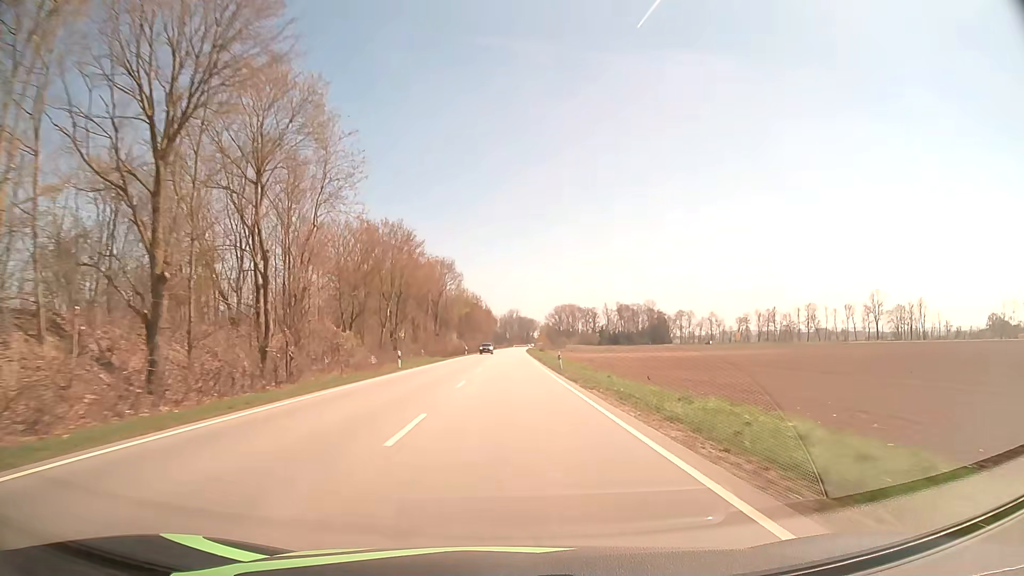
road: secondary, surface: asphalt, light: Day
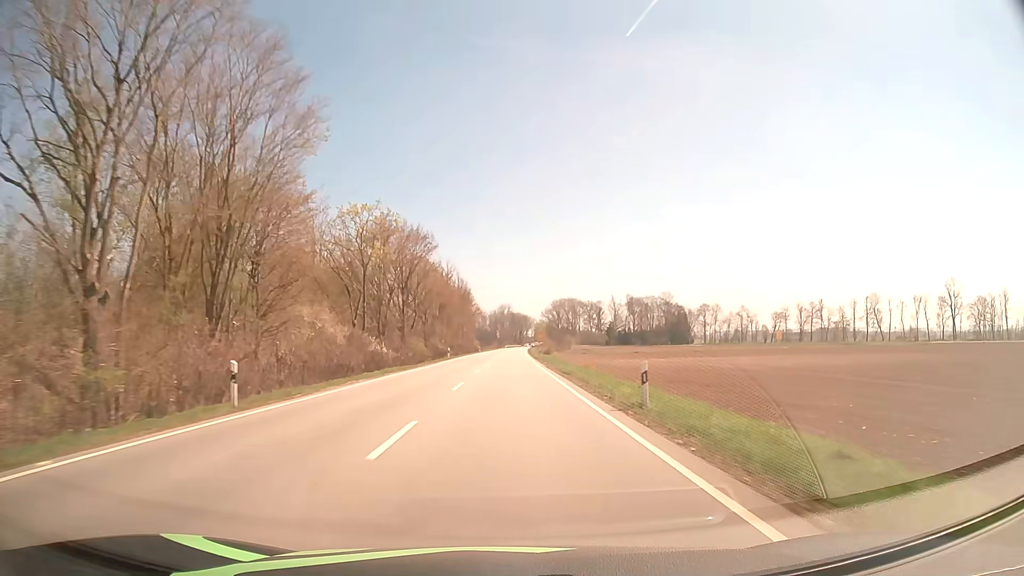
(+0.4, +72.9) m; +1°
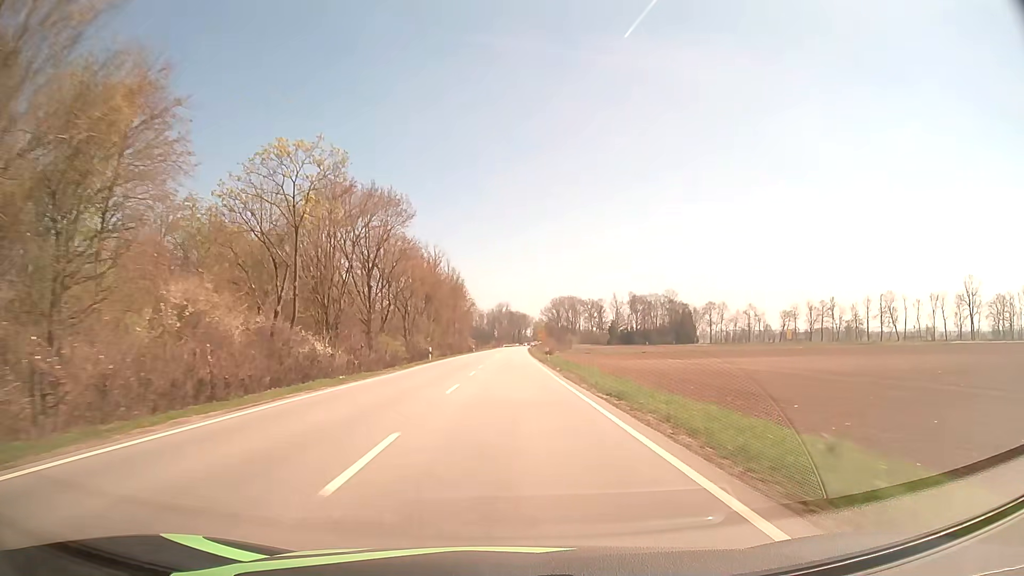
(0.0, +14.1) m; 0°
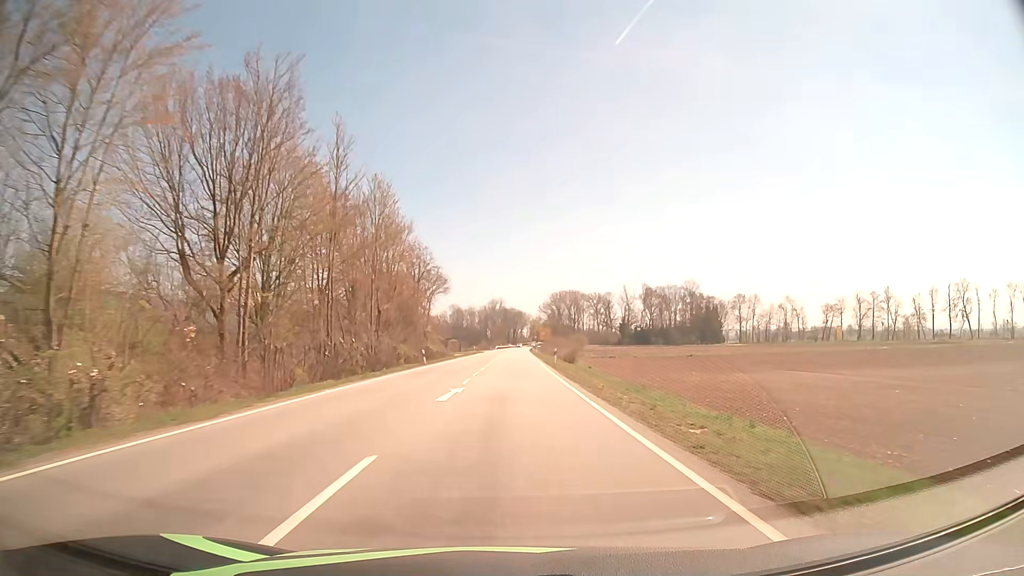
(+0.3, +54.6) m; +1°
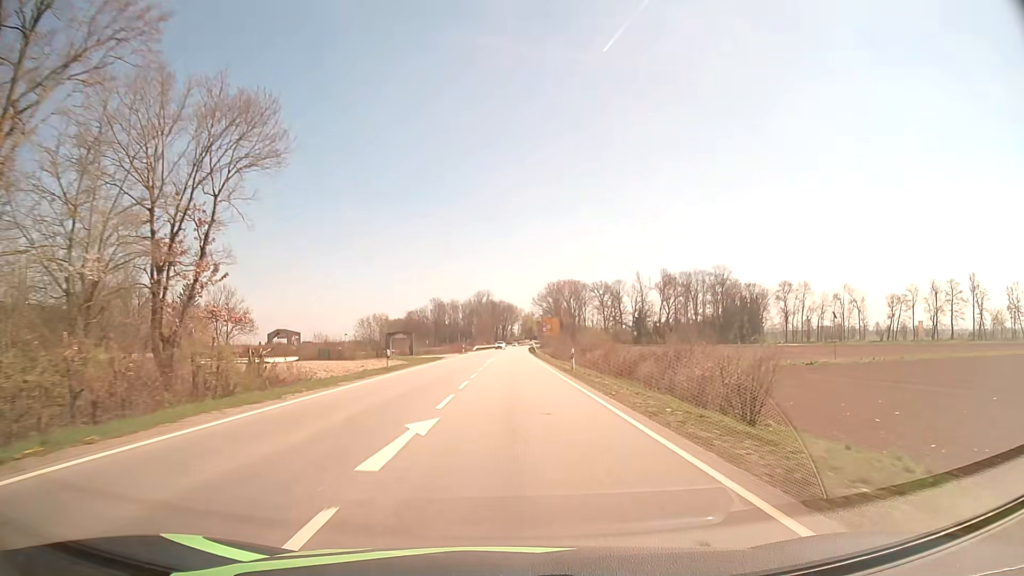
(+0.3, +62.9) m; +1°
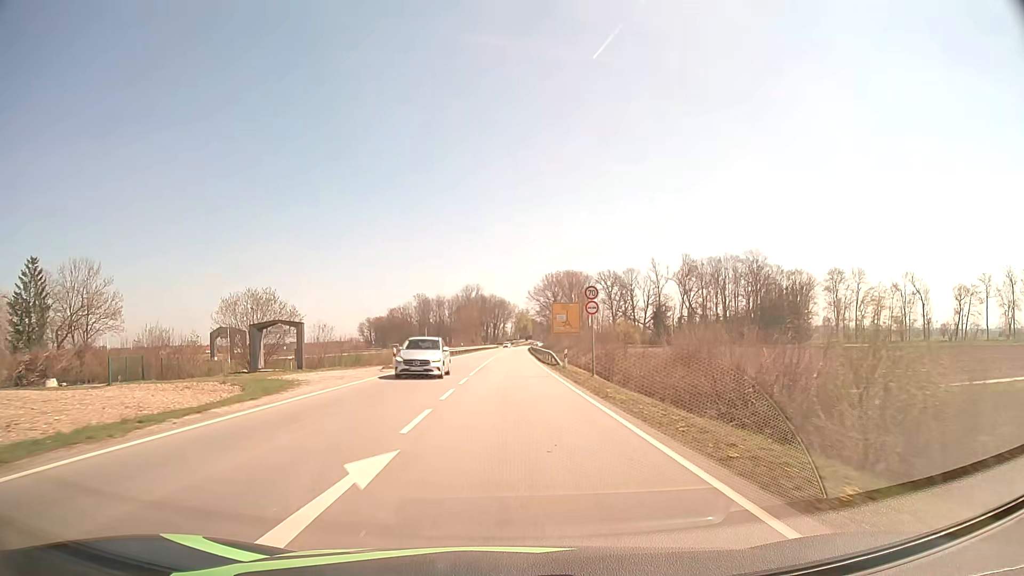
(+0.2, +45.4) m; +1°
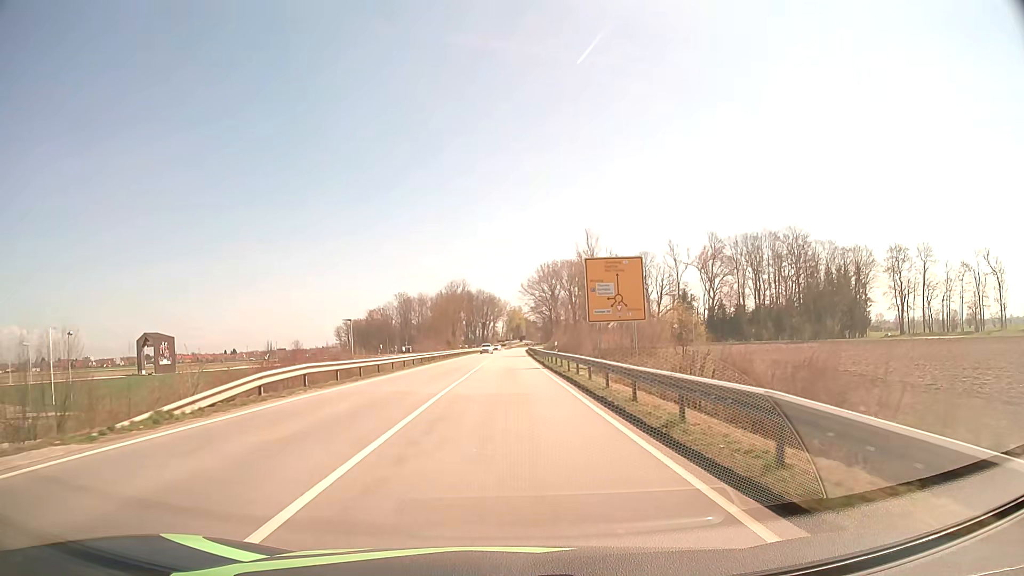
(+0.3, +41.0) m; +1°
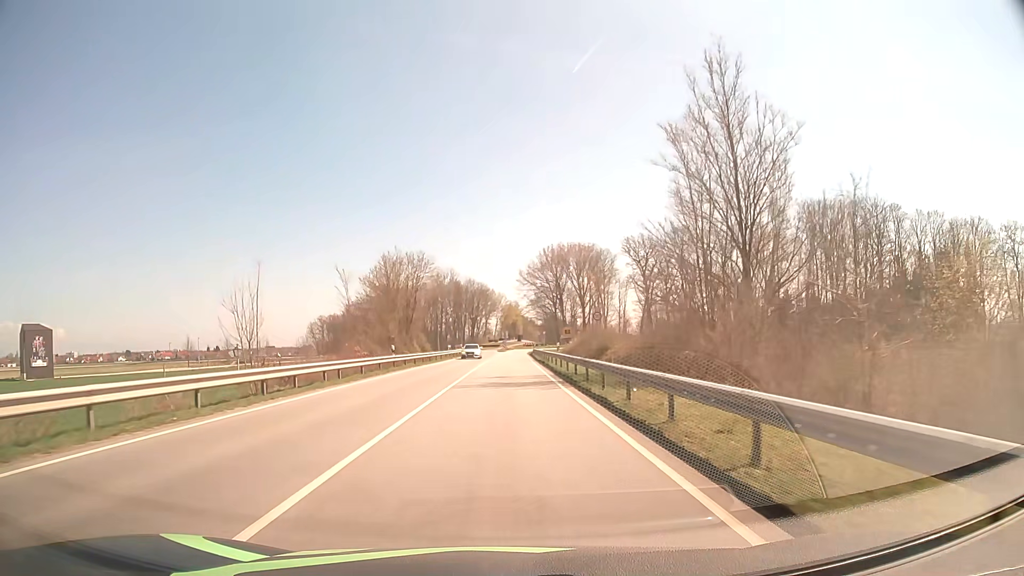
(+0.1, +47.7) m; 0°
(0, +10) (0, +20) (0, +30) (0, +40) (0, +50) (+1, +60) (+1, +70) (+1, +80) (+1, +90) (+1, +100) m
